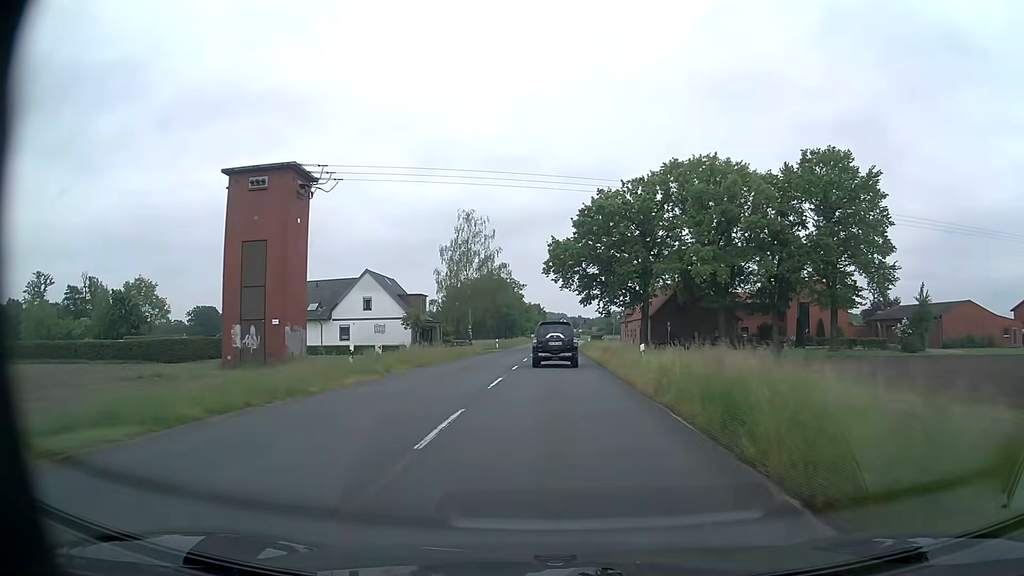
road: secondary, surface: asphalt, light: Day
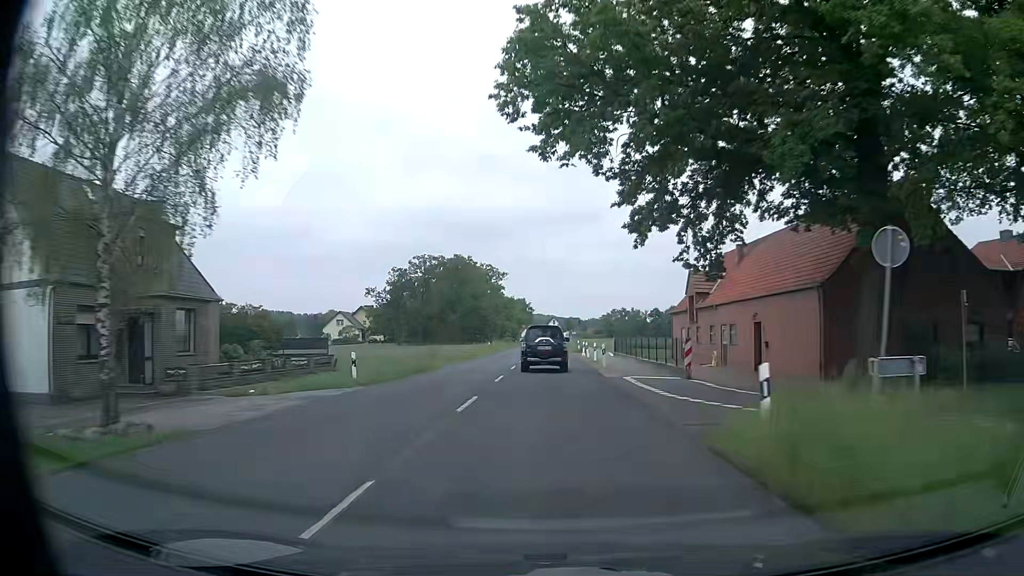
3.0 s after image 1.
(+0.6, +50.1) m; +1°
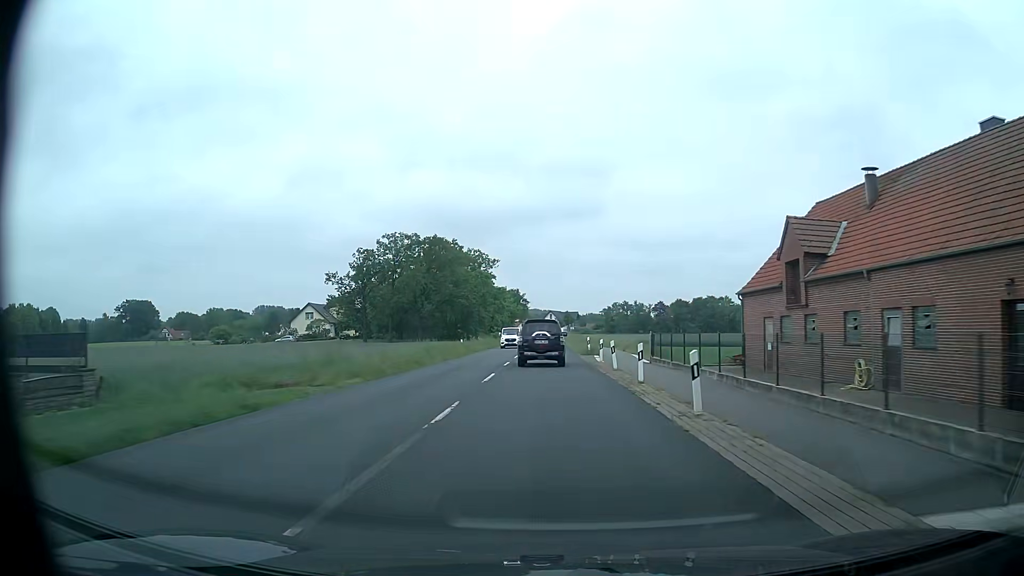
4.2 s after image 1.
(+0.1, +19.9) m; +1°
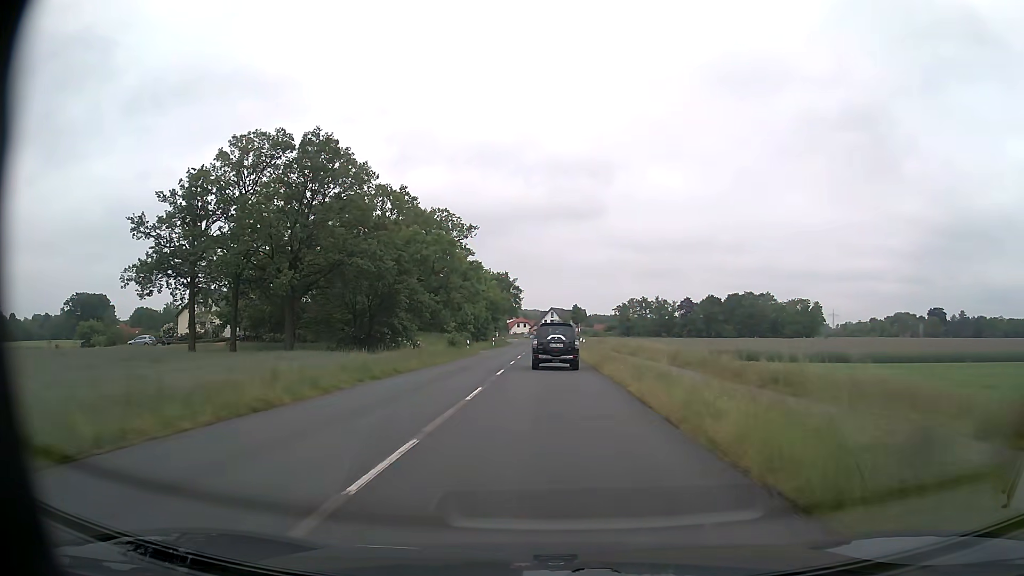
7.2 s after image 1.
(-0.3, +49.9) m; 0°
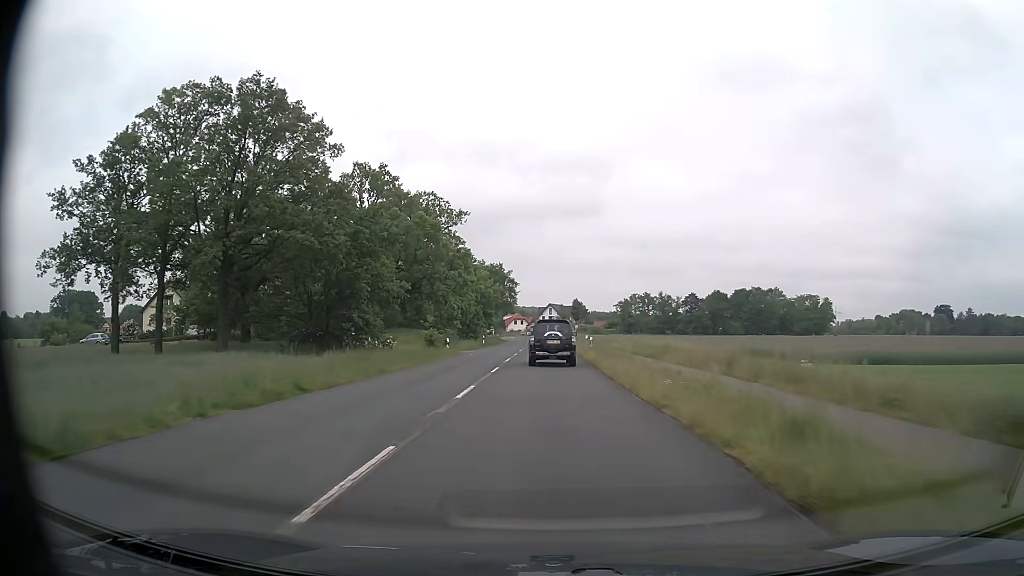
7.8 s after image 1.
(0.0, +10.0) m; 0°
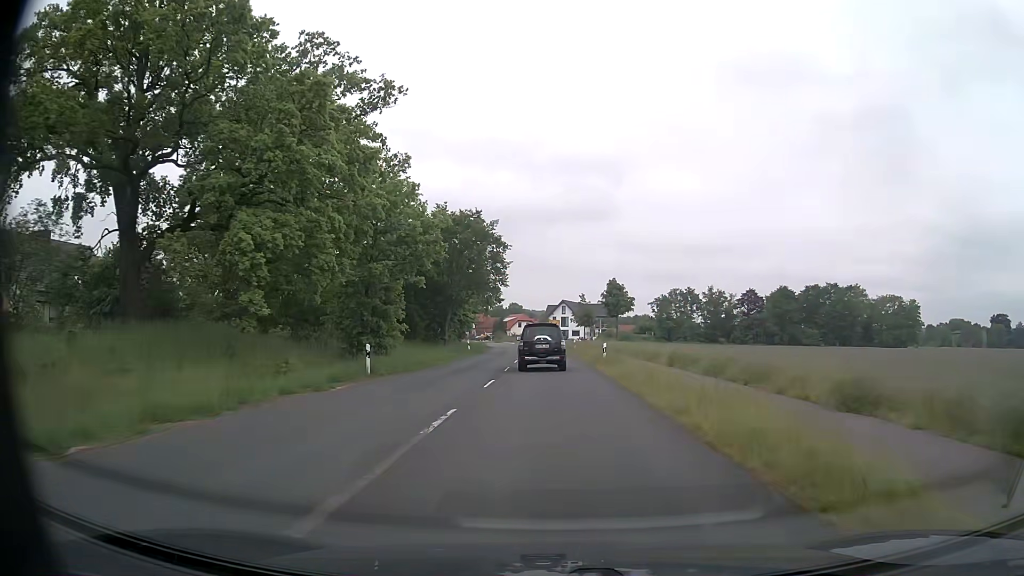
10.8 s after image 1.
(-0.4, +49.9) m; -1°
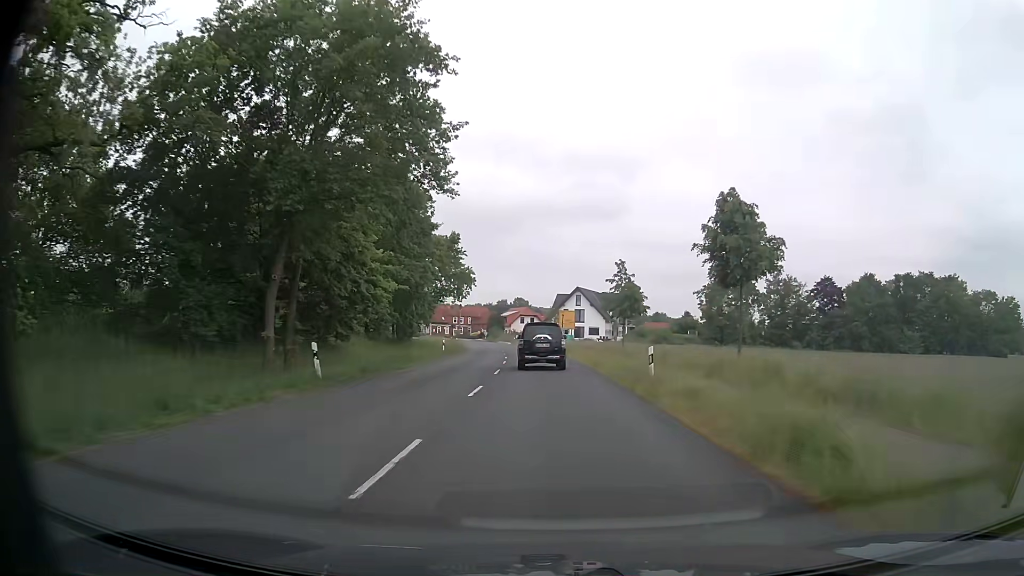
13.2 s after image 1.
(-0.2, +39.6) m; -1°
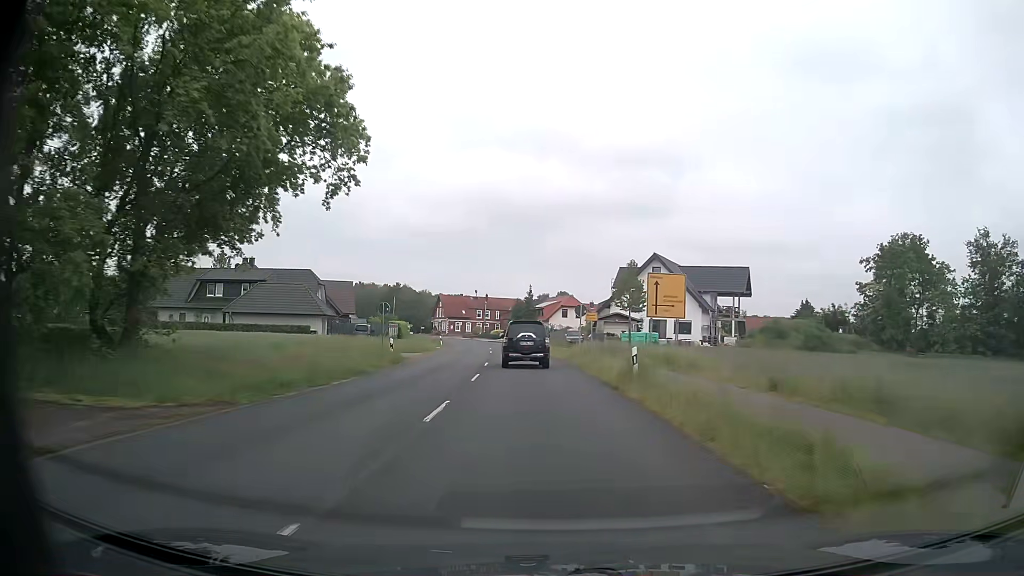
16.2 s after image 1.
(-1.3, +49.2) m; -4°
(0, +10) (0, +20) (-1, +30) (-1, +40) (-2, +50) (-3, +60) (-5, +70) (-6, +80) (-8, +90) (-10, +99) m
